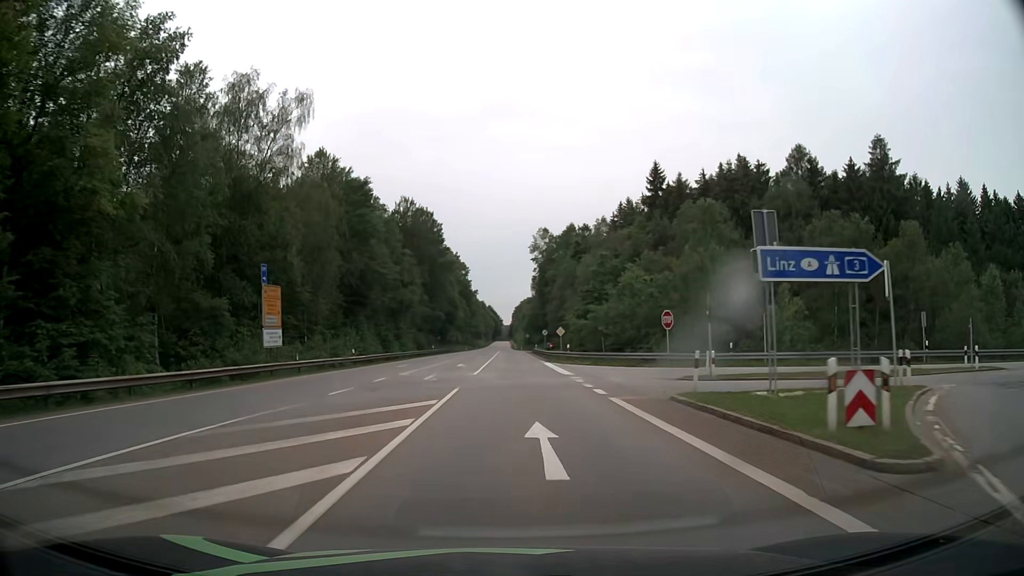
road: secondary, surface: asphalt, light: Day
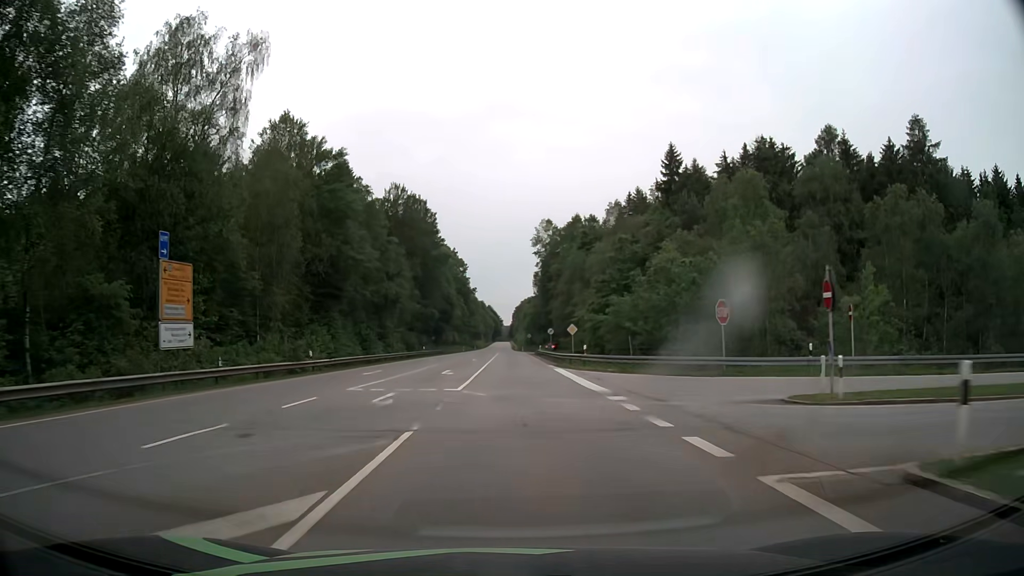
(0.0, +10.1) m; 0°
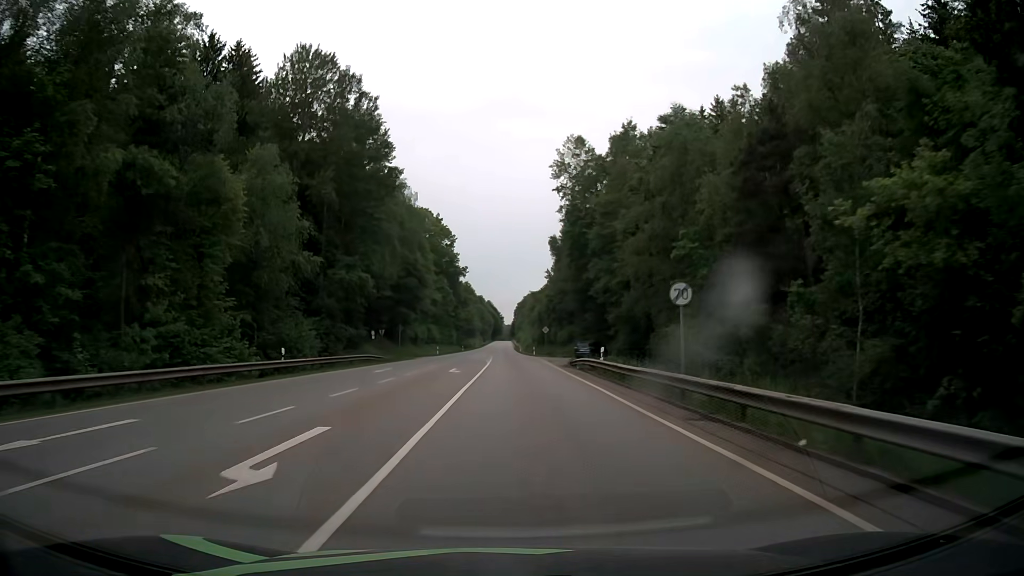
(-0.2, +50.8) m; 0°
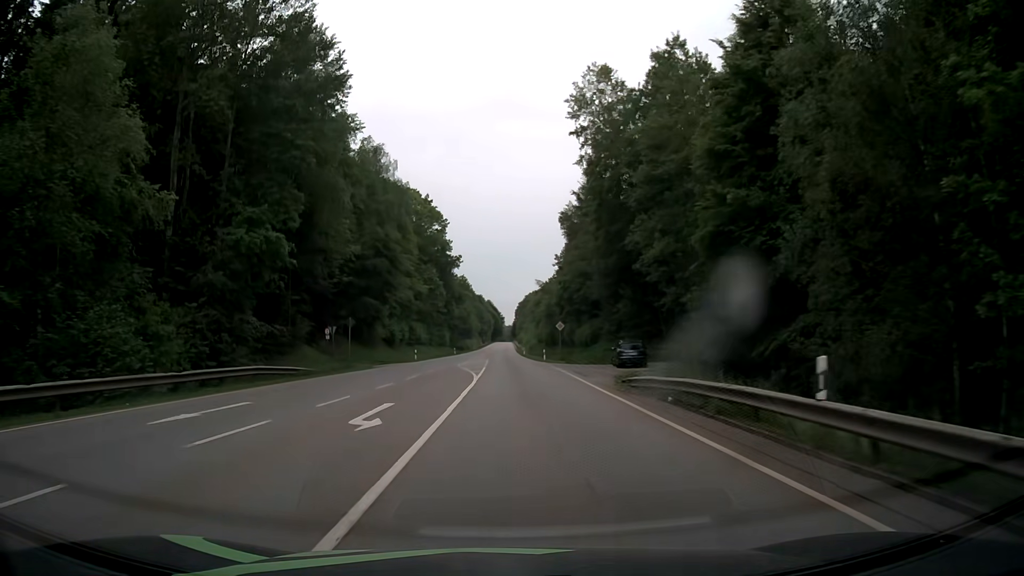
(+0.1, +20.4) m; 0°
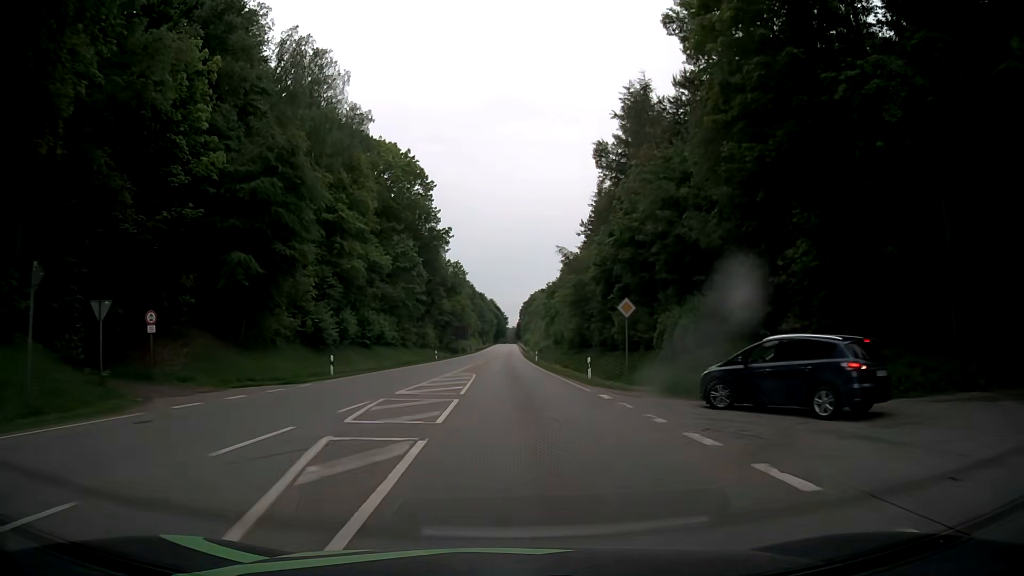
(-0.2, +30.7) m; 0°
(0, +10) (0, +20) (0, +30) (0, +40) (0, +50) (0, +60) (-1, +70) (-1, +80) (-1, +90) (-1, +100) m
